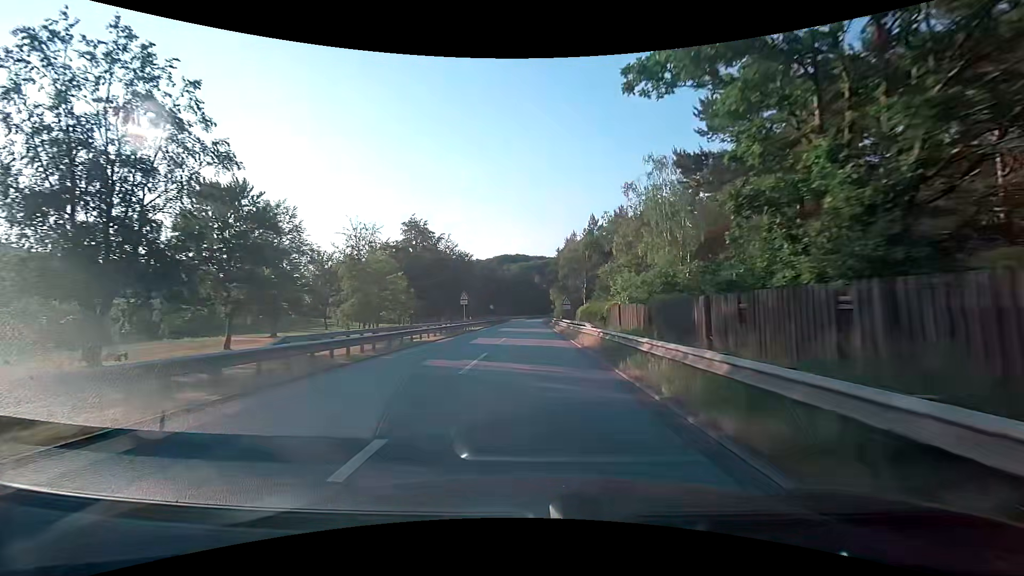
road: motorway_link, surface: asphalt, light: Day
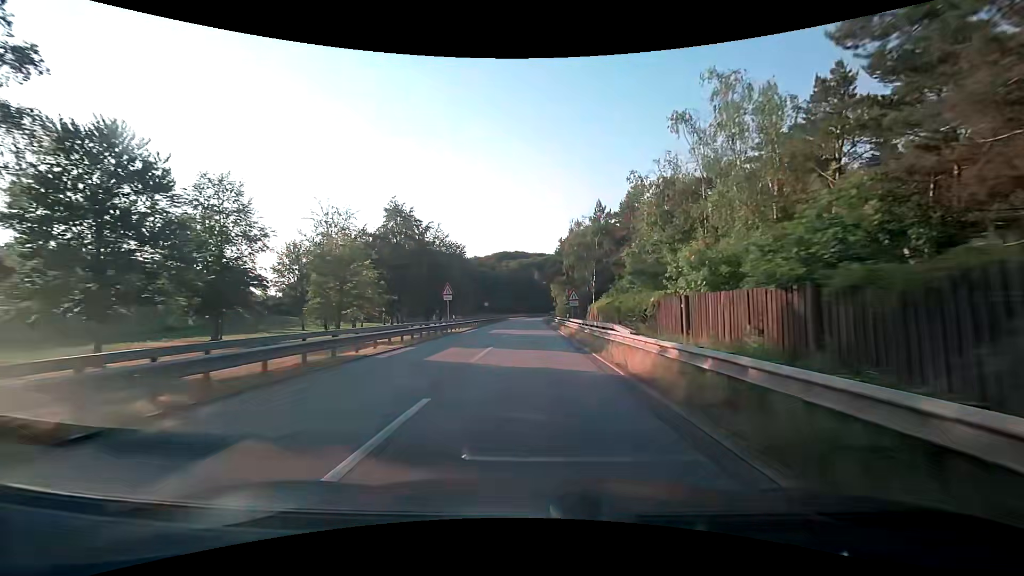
(0.0, +9.8) m; 0°
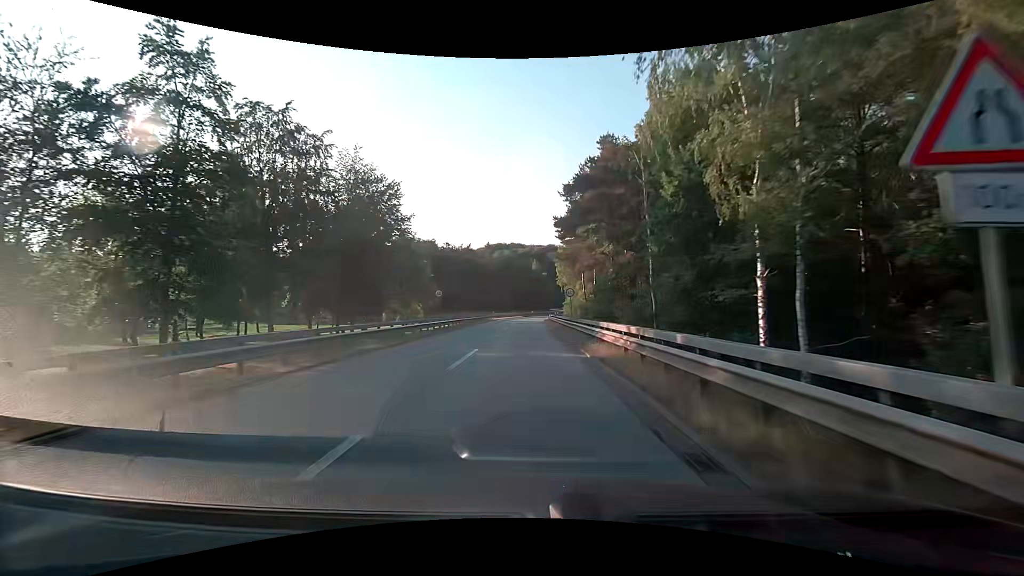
(+0.1, +38.4) m; +1°
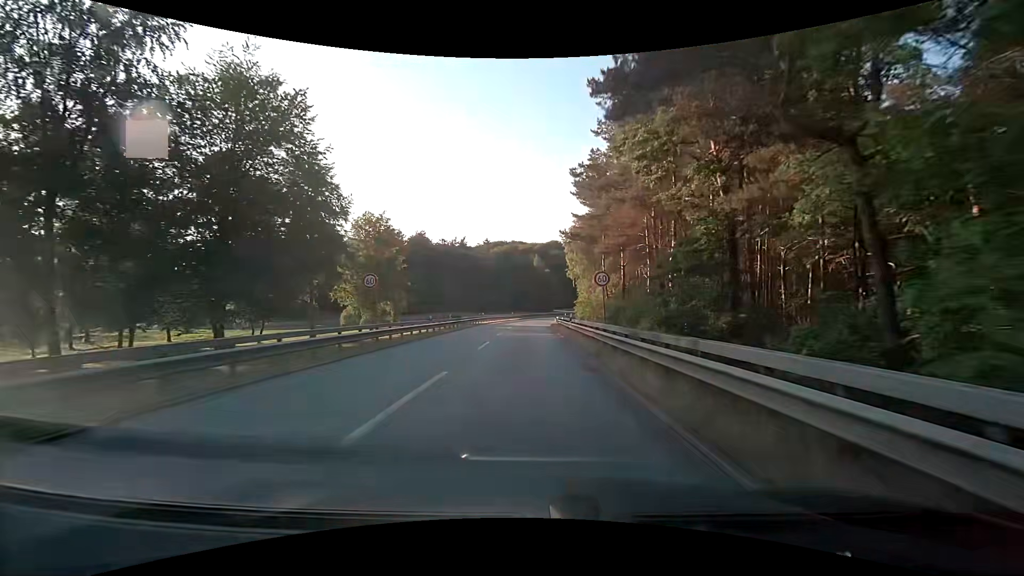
(-0.1, +18.2) m; 0°
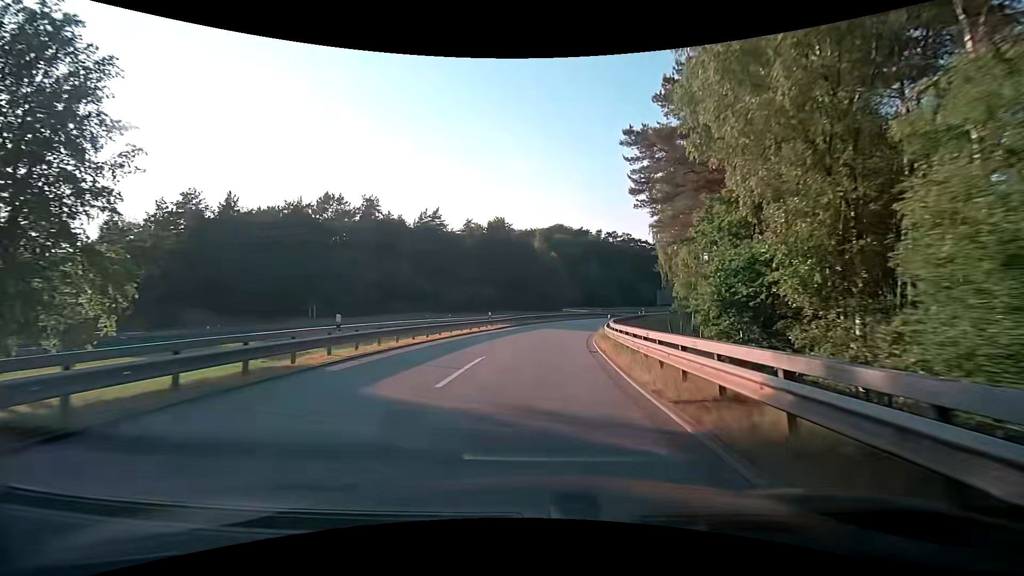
(-0.3, +44.1) m; -1°
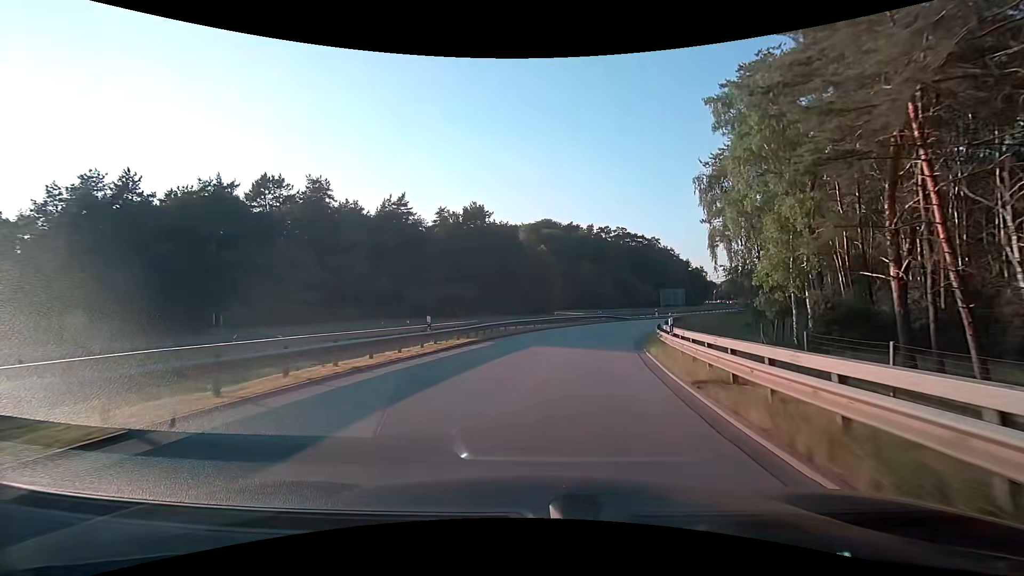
(+0.5, +18.0) m; +2°
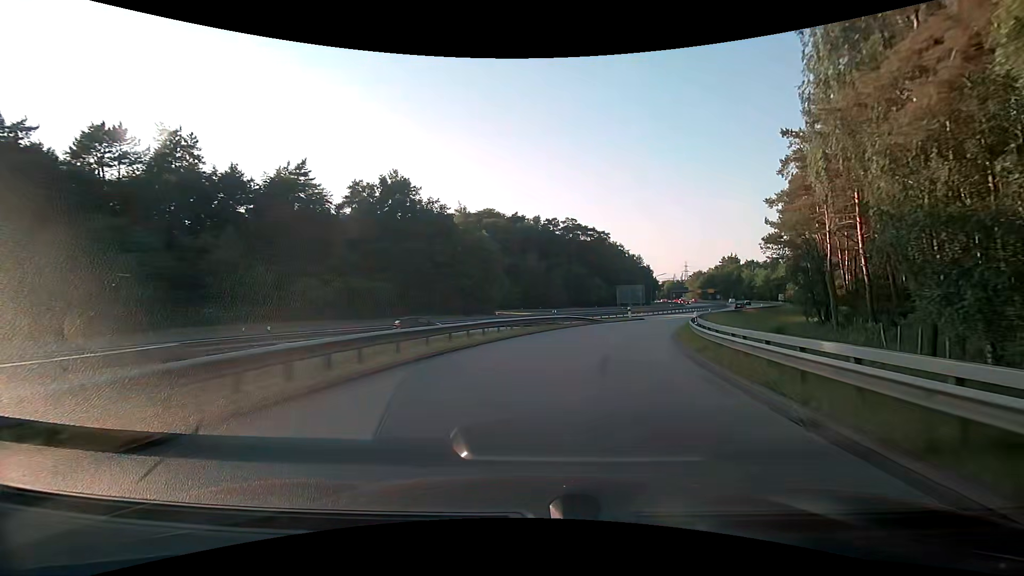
(+0.7, +18.5) m; +7°
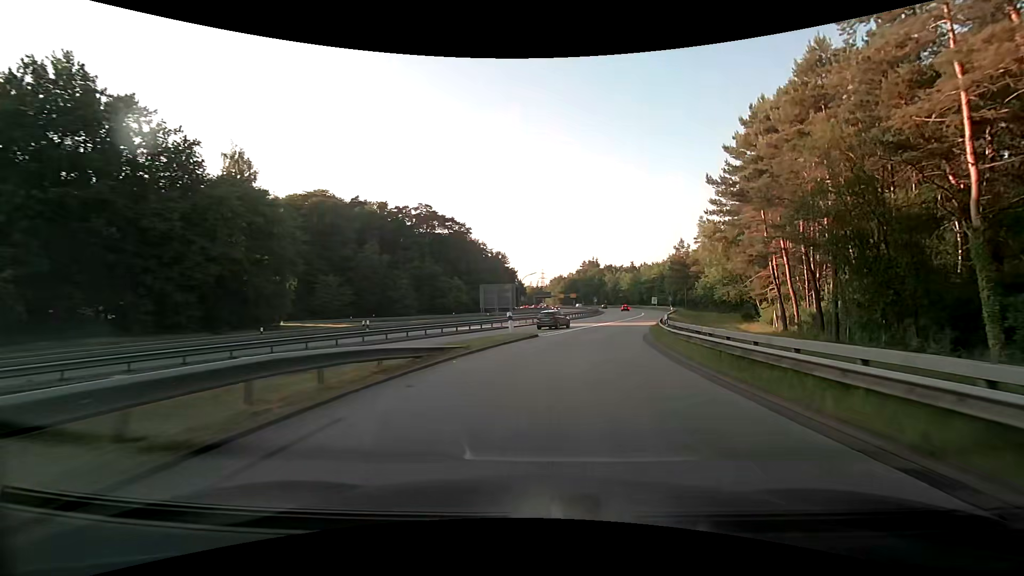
(+3.4, +27.0) m; +15°
(+1, +10) (+2, +20) (+4, +30) (+7, +39) (+10, +49) (+13, +58) (+16, +68) (+19, +77) (+22, +87) (+24, +97) m
